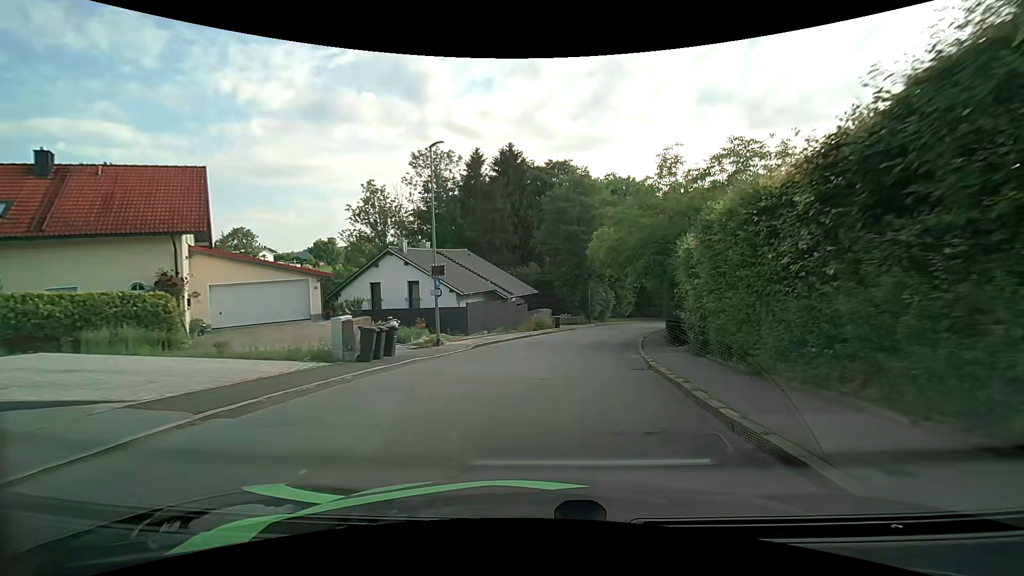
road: unclassified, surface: asphalt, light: Day
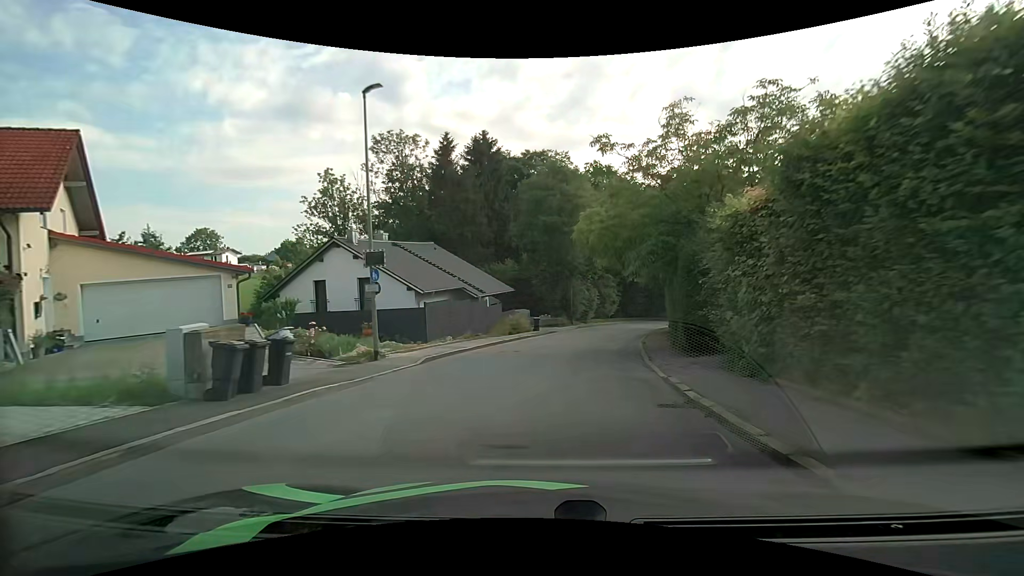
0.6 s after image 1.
(+0.1, +5.1) m; +2°
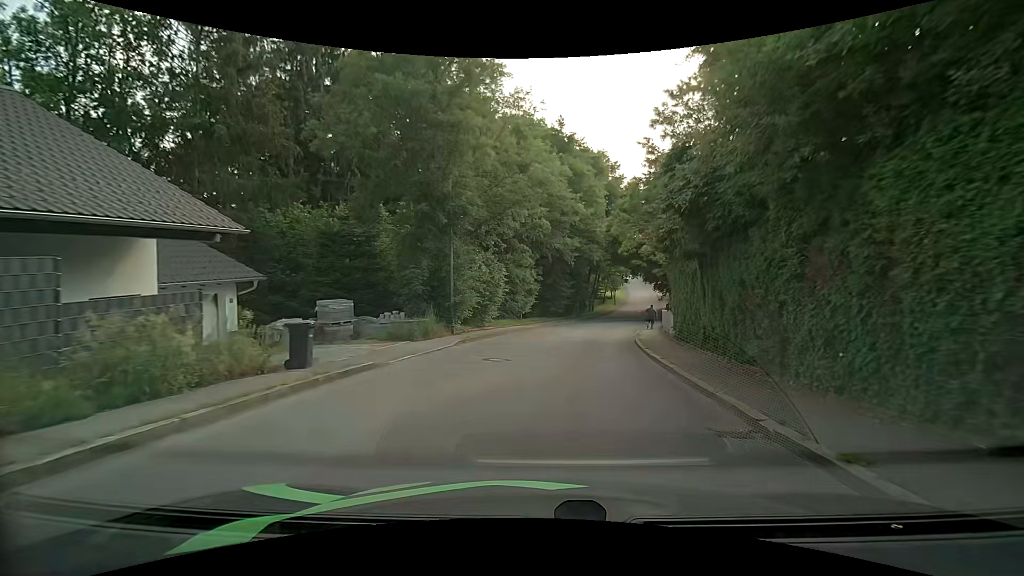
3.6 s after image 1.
(+2.5, +24.9) m; +11°
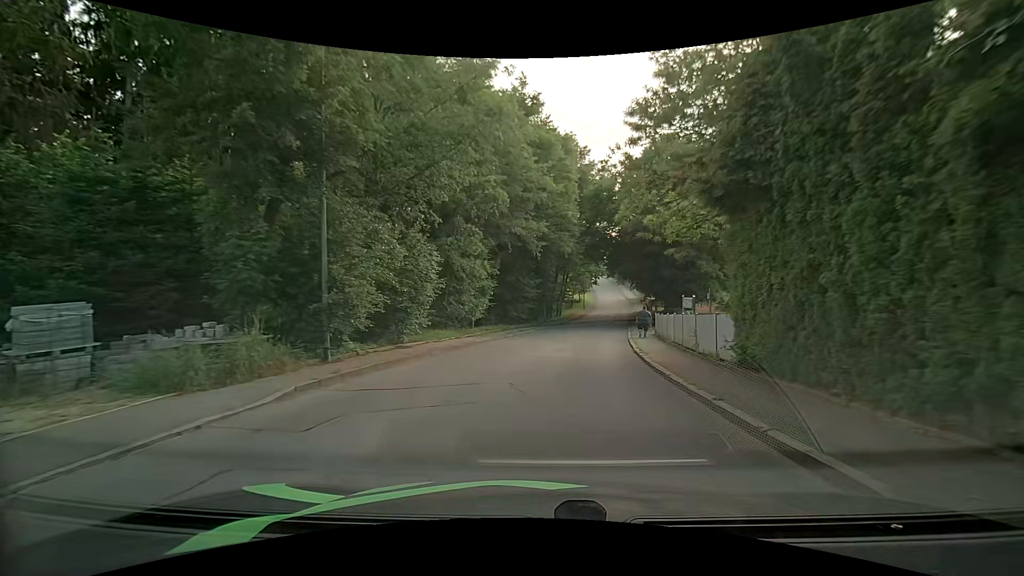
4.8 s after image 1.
(+0.4, +9.9) m; +4°
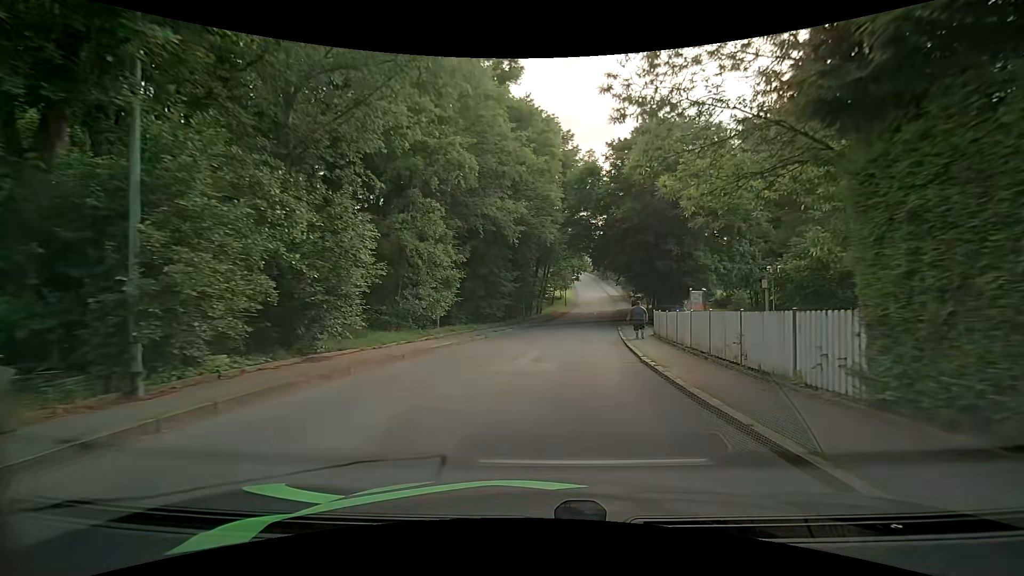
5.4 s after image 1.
(+0.2, +5.1) m; +3°
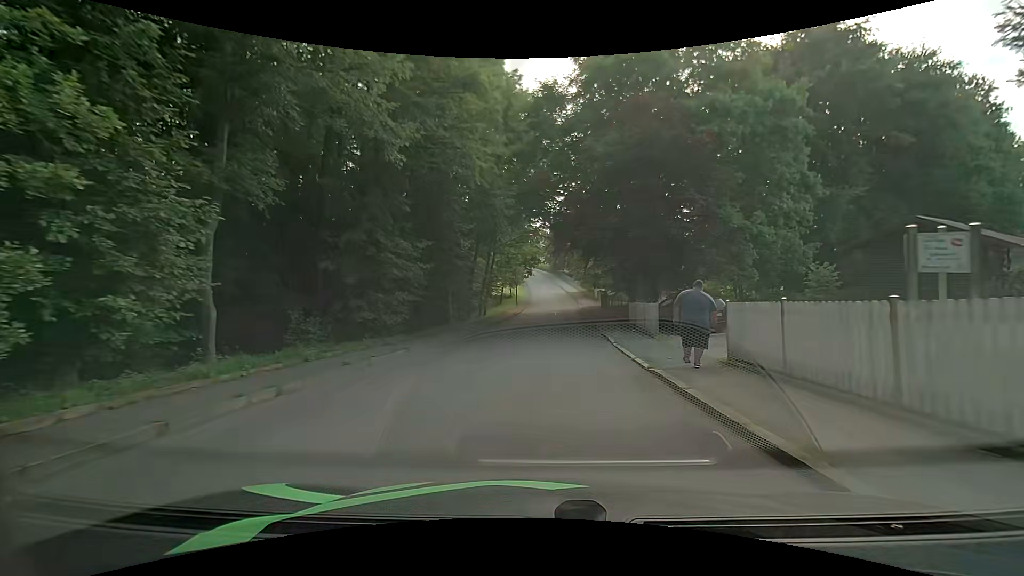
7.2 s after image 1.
(+0.7, +15.7) m; +4°
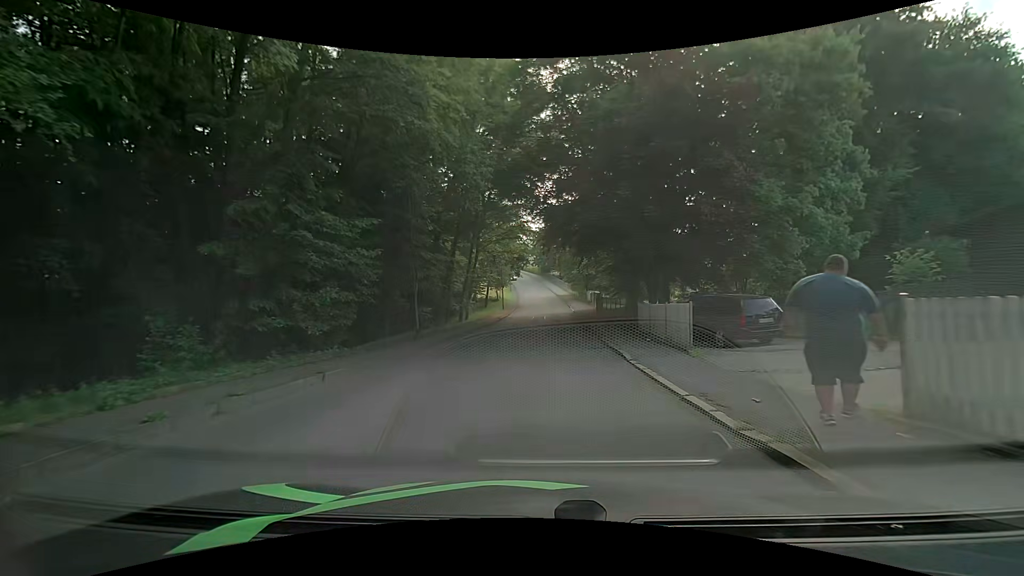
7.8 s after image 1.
(+0.2, +5.4) m; +2°
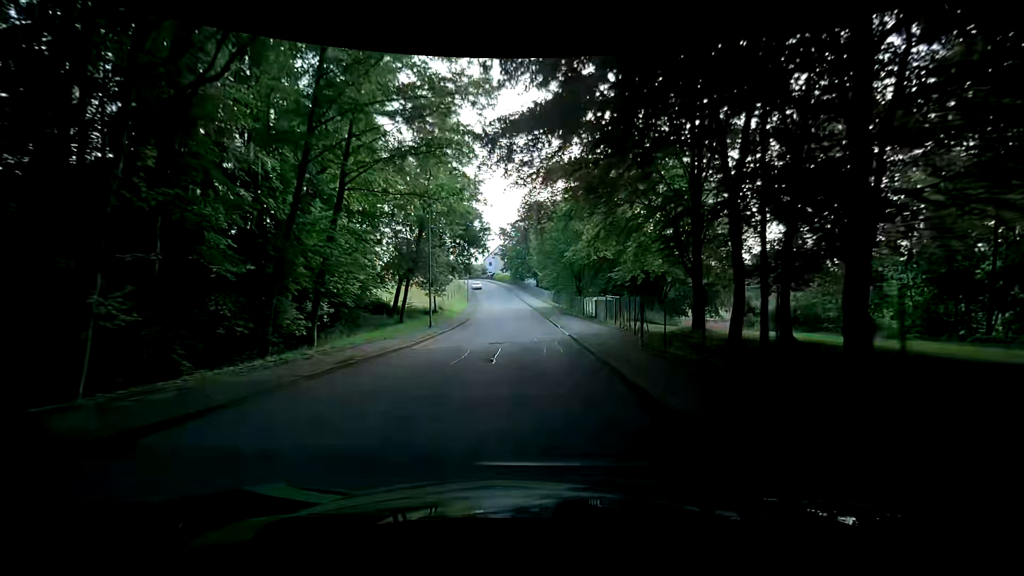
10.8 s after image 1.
(+0.9, +28.7) m; +3°
(0, +10) (-1, +20) (-1, +30) (-2, +40) (-2, +50) (-3, +60) (-4, +70) (-5, +80) (-7, +90) (-8, +100) m
